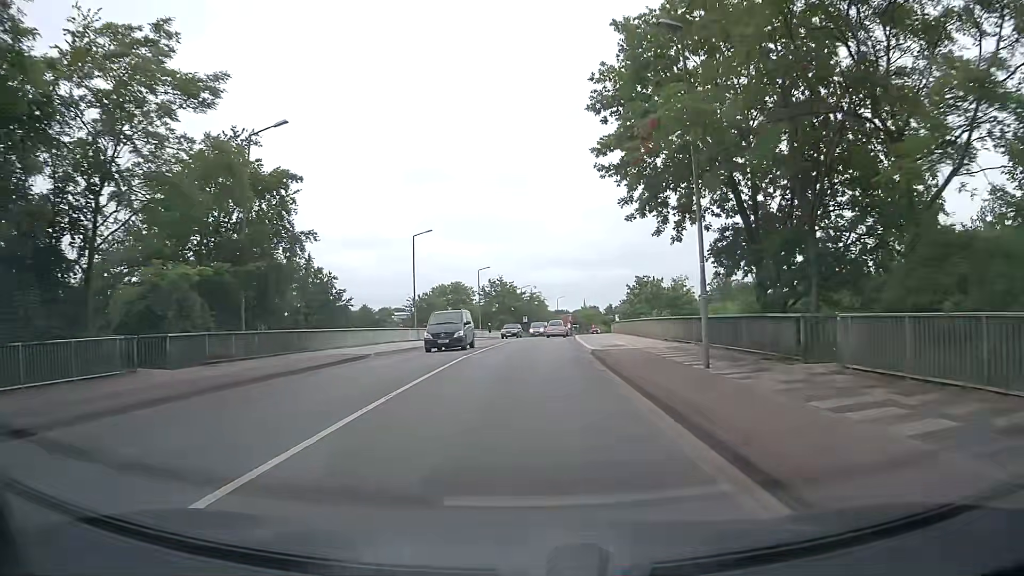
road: secondary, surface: asphalt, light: Day
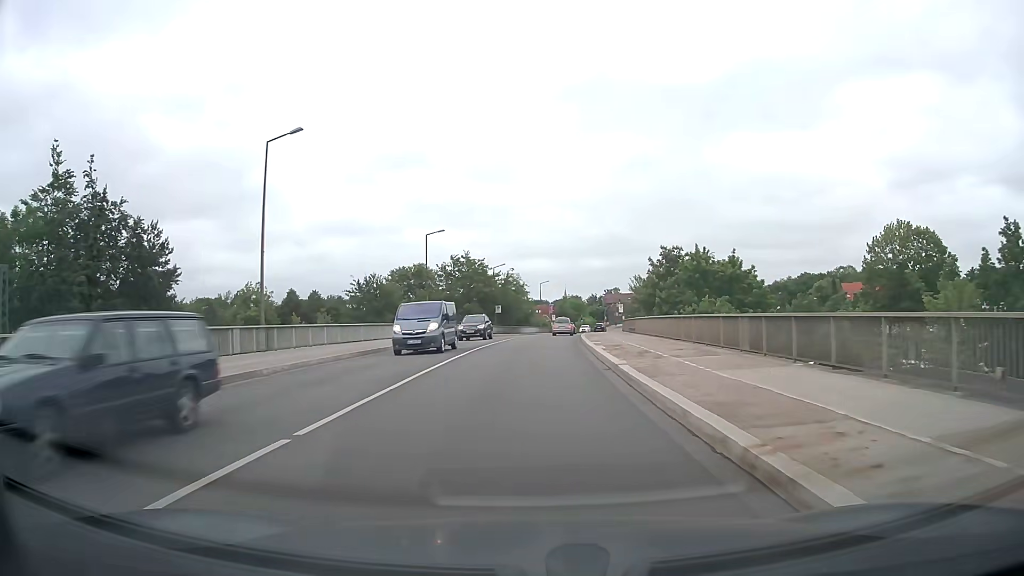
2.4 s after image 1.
(+0.4, +28.0) m; +2°
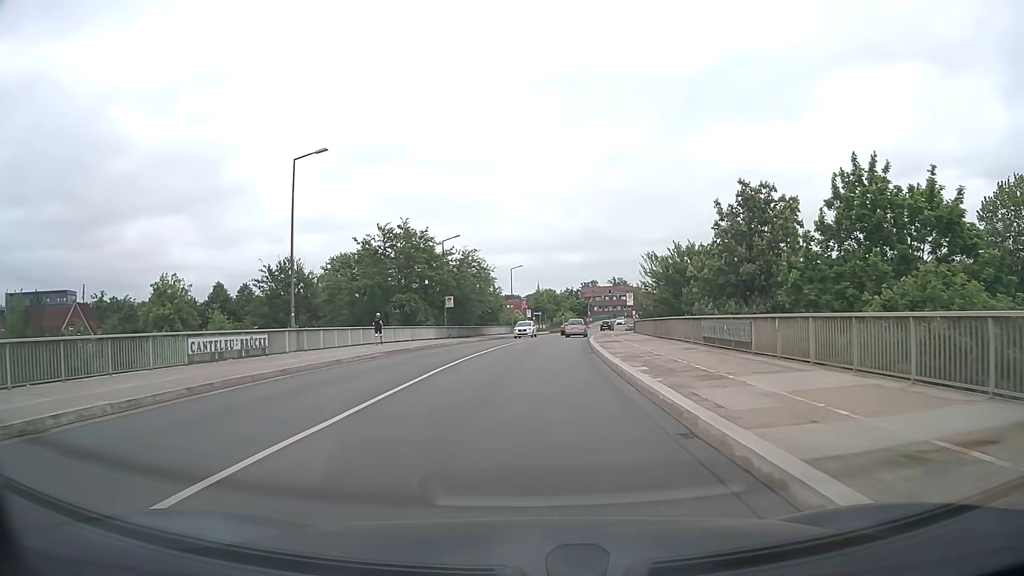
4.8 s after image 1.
(+0.4, +27.1) m; +2°
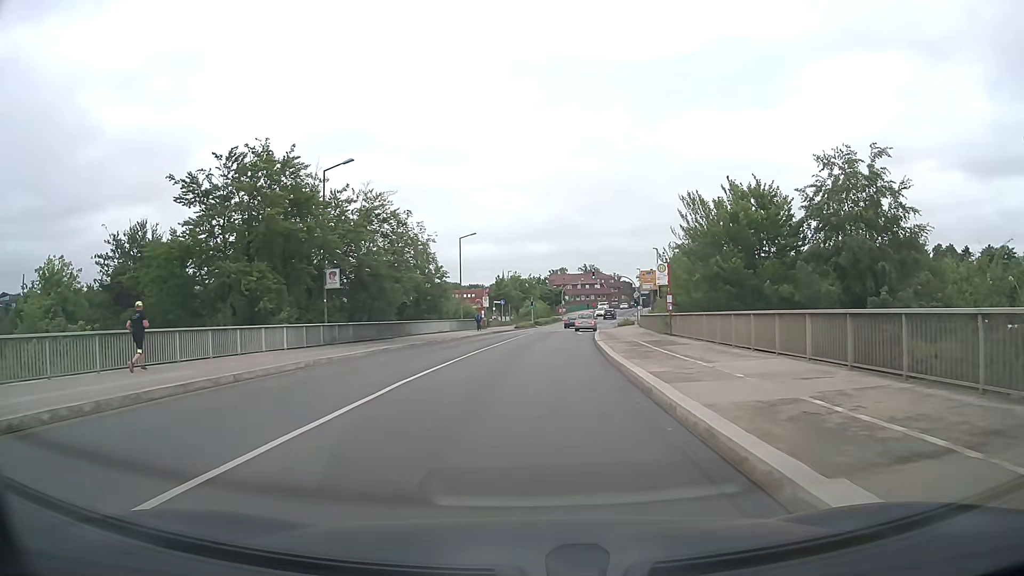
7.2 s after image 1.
(+0.7, +26.3) m; +3°
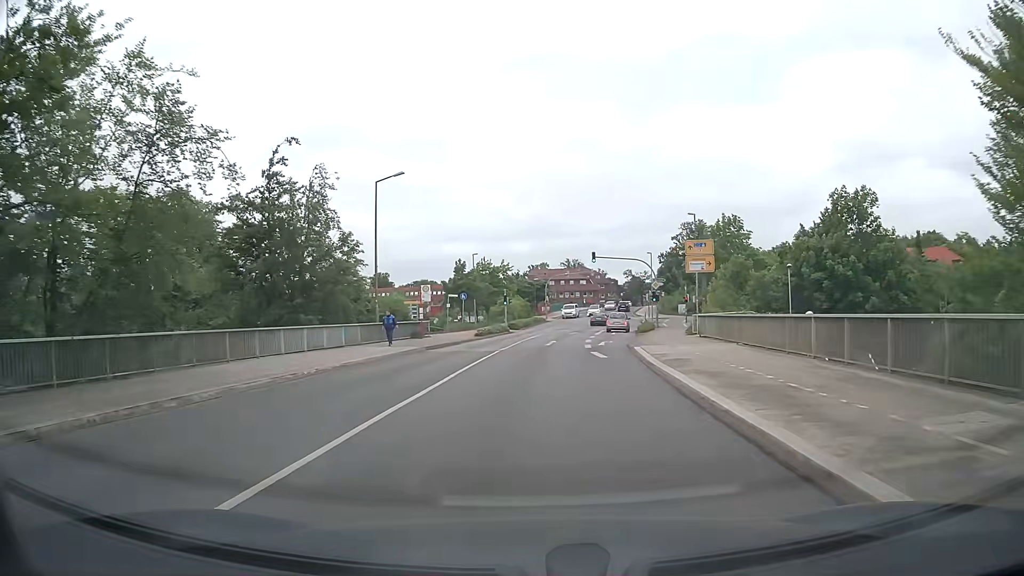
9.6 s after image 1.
(+0.6, +26.6) m; +2°
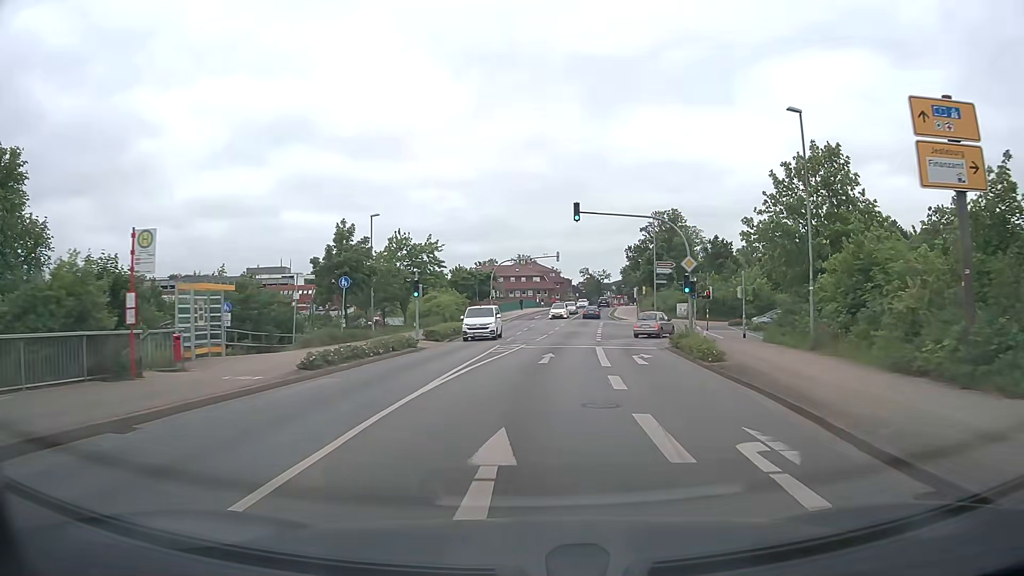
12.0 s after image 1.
(+0.8, +27.6) m; +4°
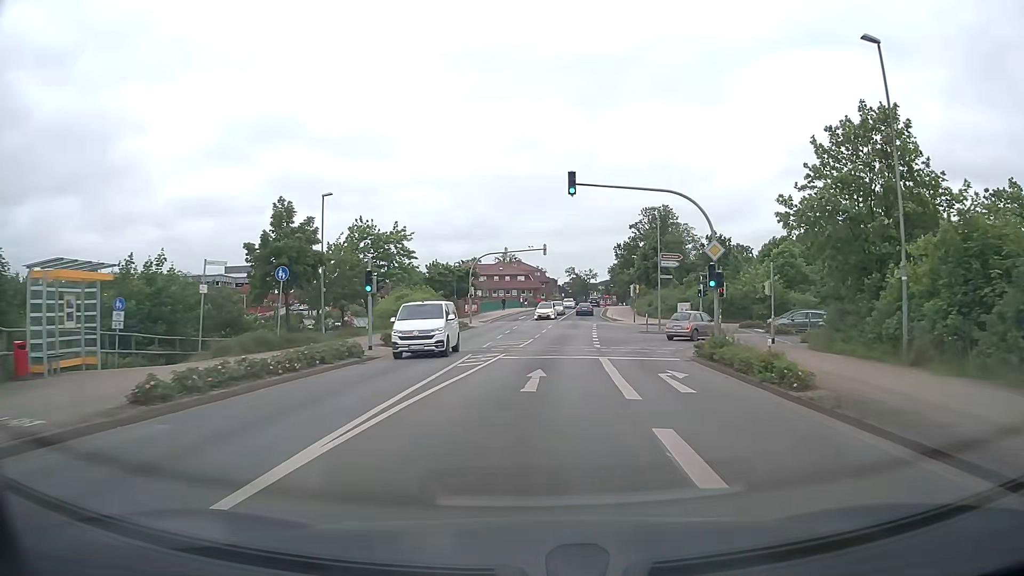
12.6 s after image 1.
(+0.1, +7.3) m; +2°
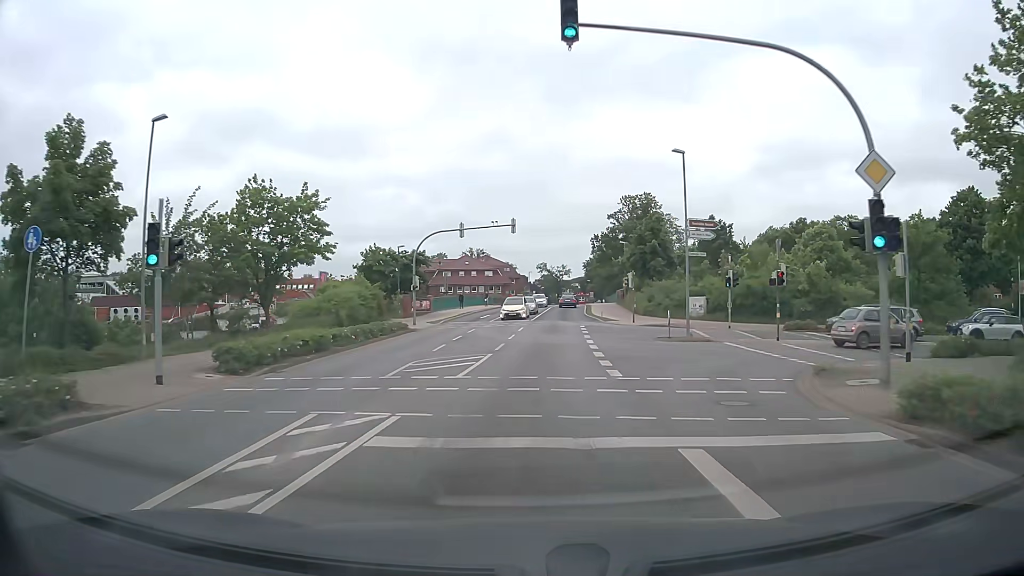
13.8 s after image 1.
(+0.3, +14.9) m; +2°
